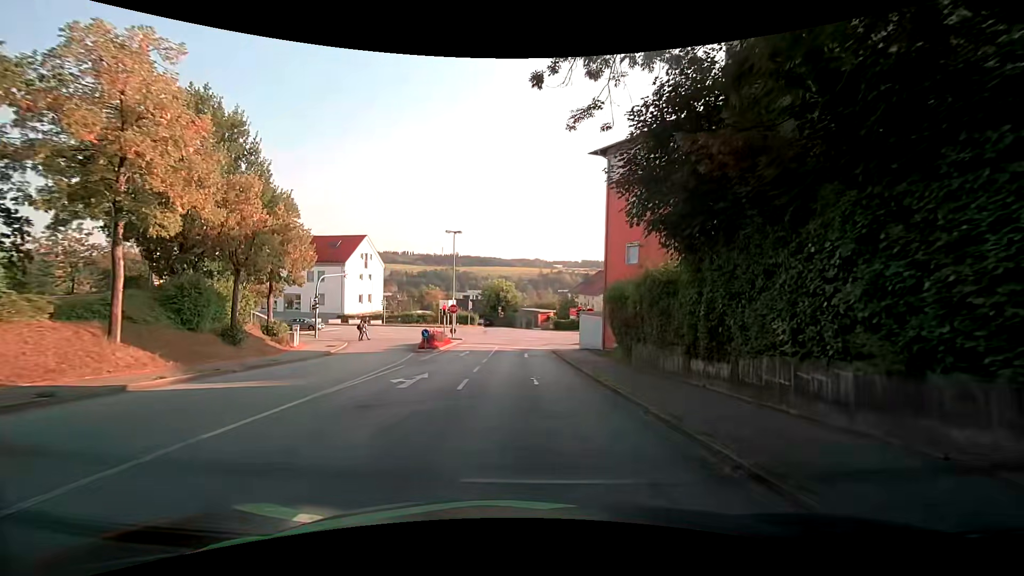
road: residential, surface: asphalt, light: Day
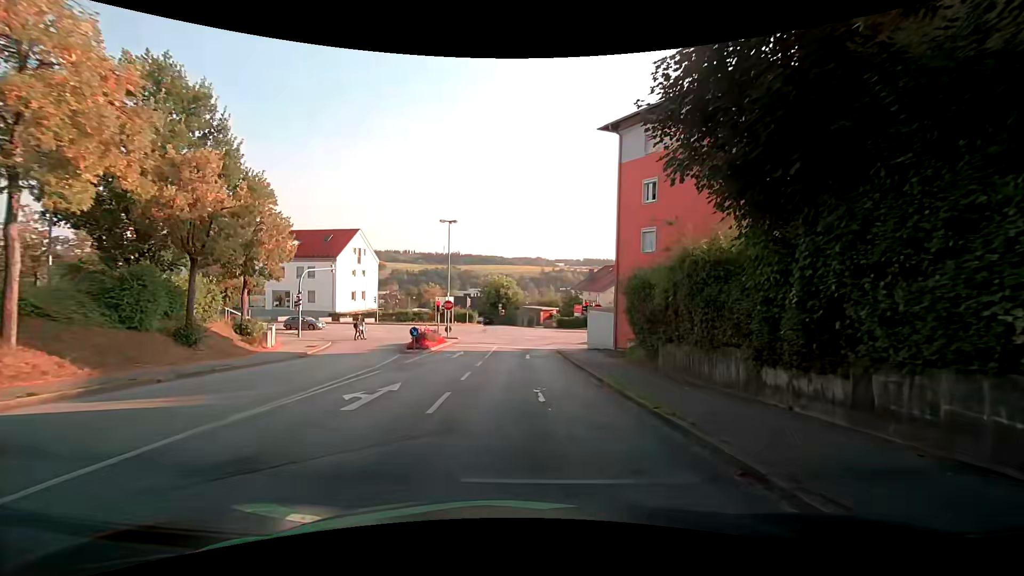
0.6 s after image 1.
(0.0, +3.9) m; -1°
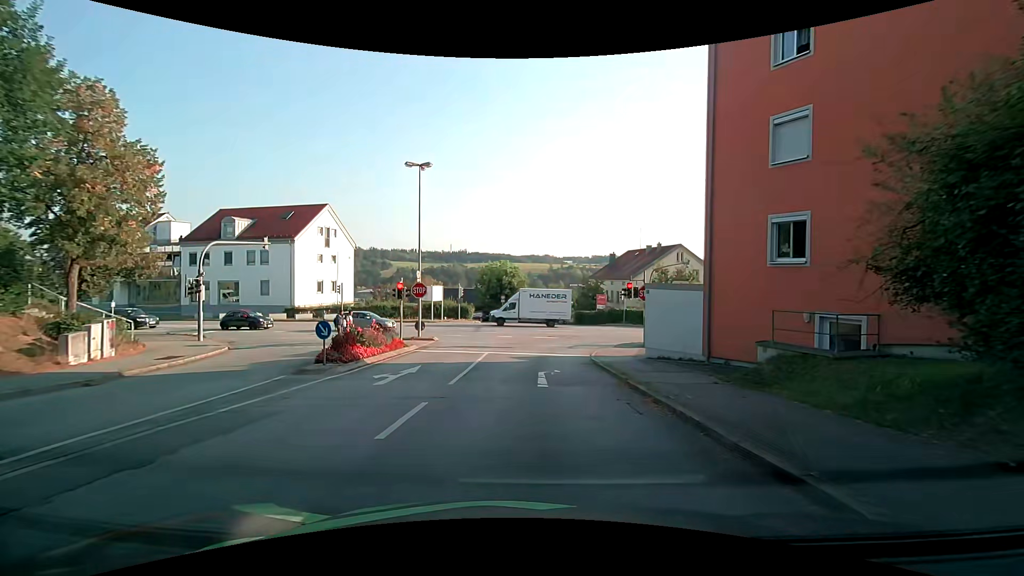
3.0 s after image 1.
(+0.1, +13.9) m; -1°
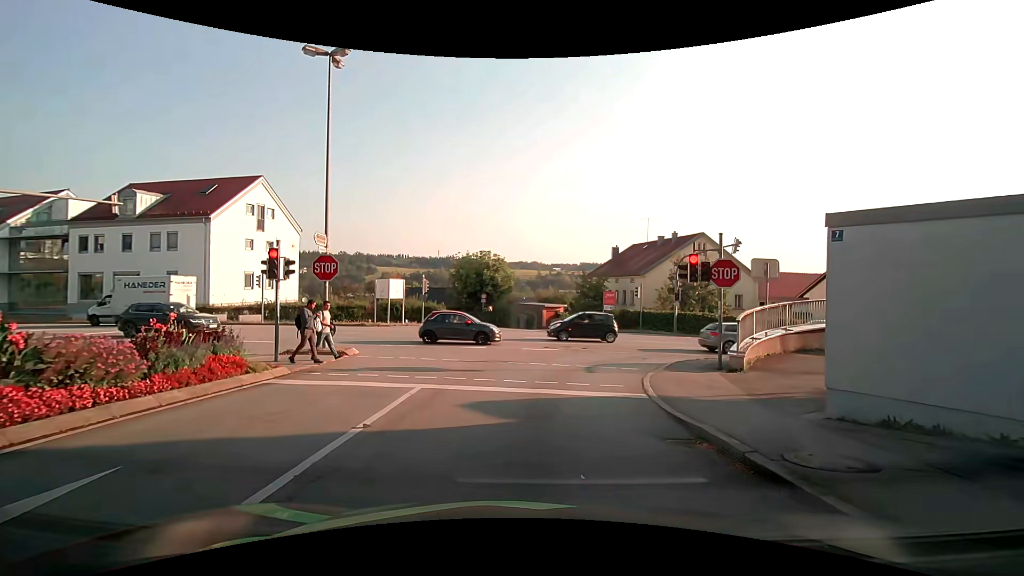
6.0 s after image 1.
(+0.2, +11.5) m; +3°
